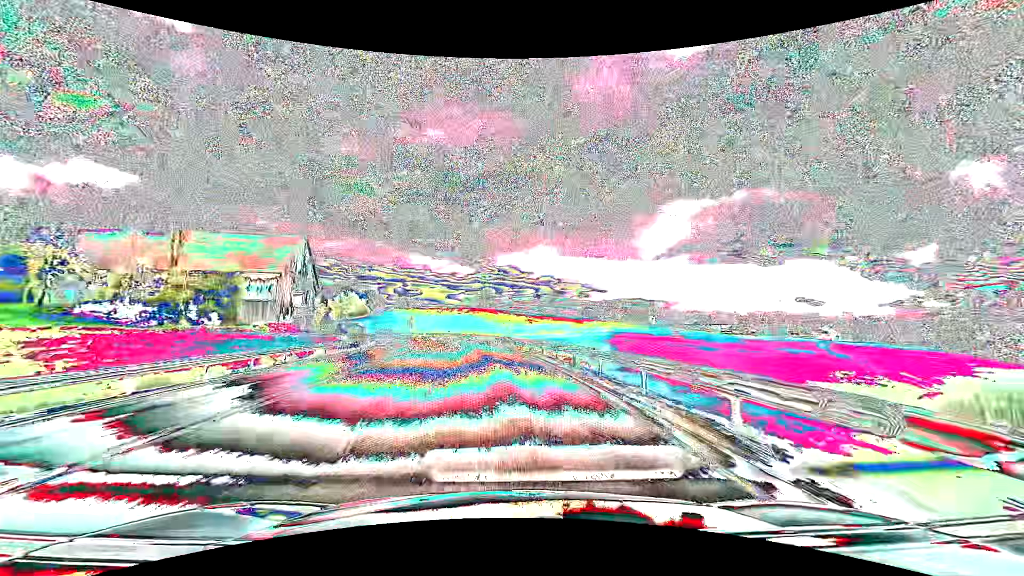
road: primary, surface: asphalt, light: Day
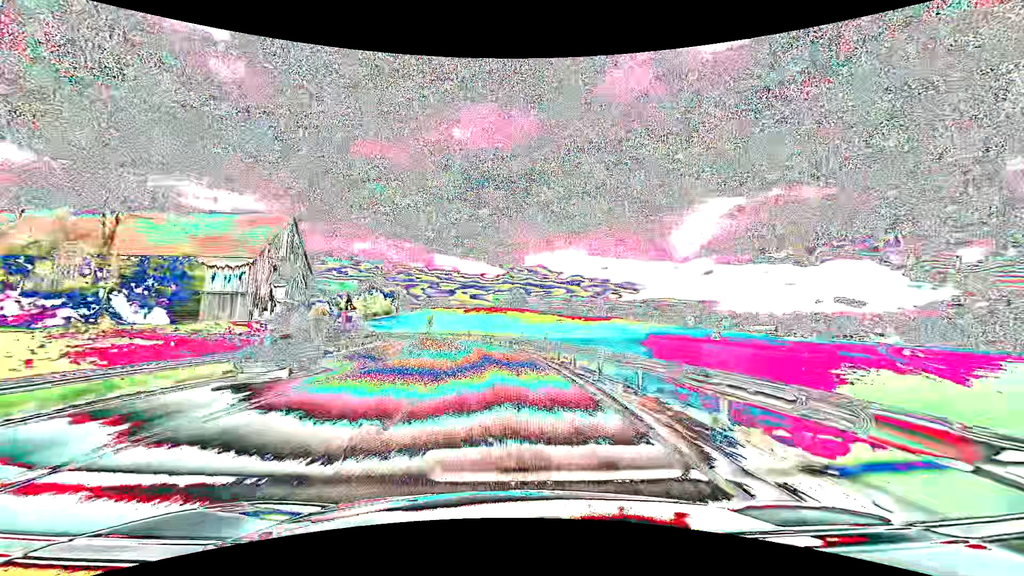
(-0.5, +15.8) m; -3°
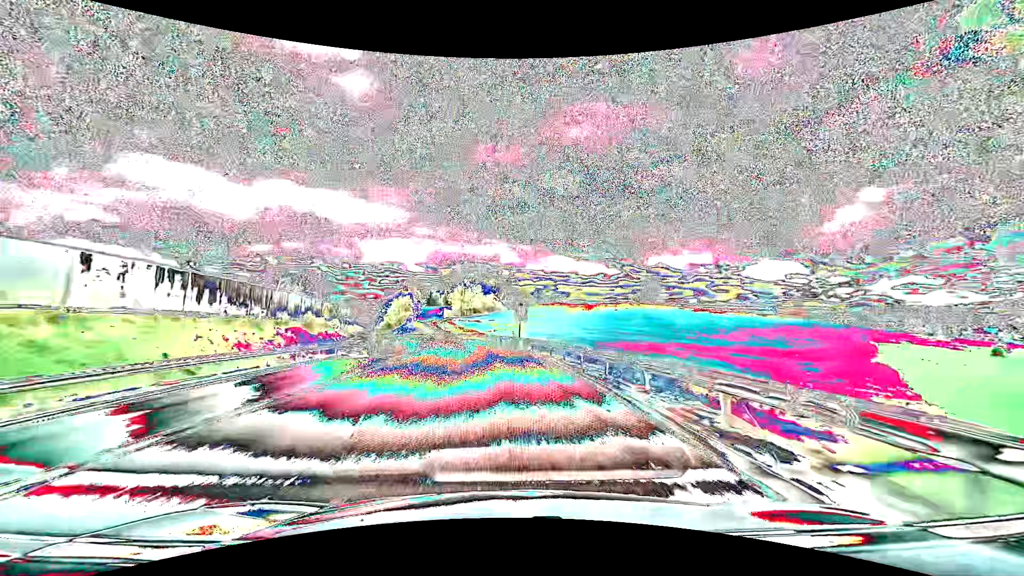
(-9.6, +78.7) m; -13°
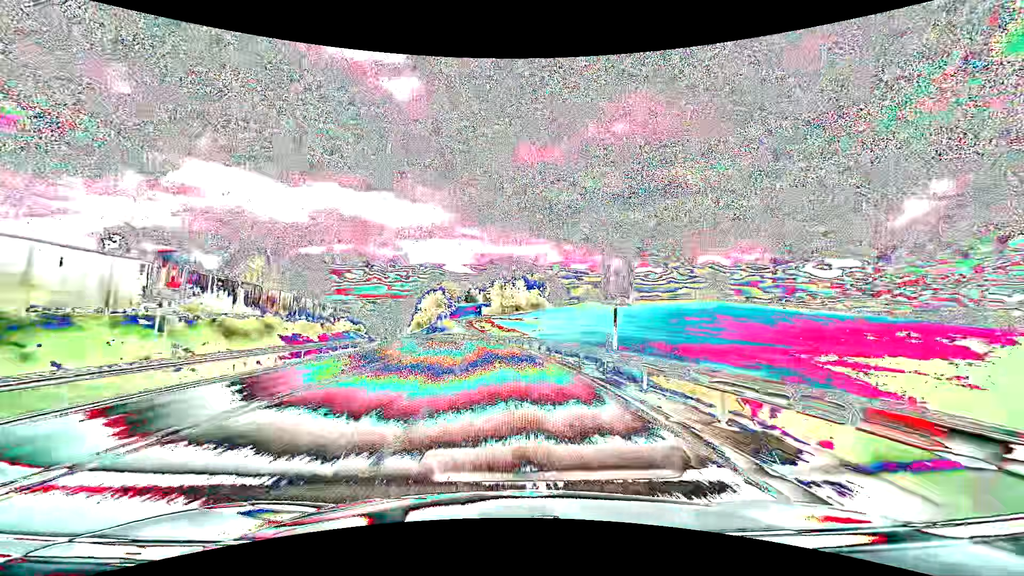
(-1.3, +31.9) m; -5°
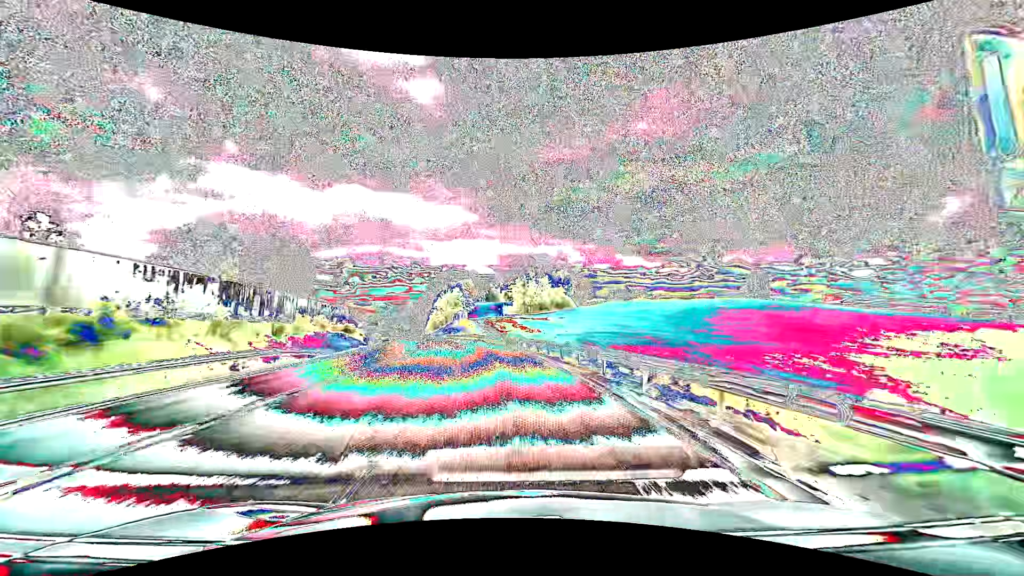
(-0.4, +15.9) m; -3°
